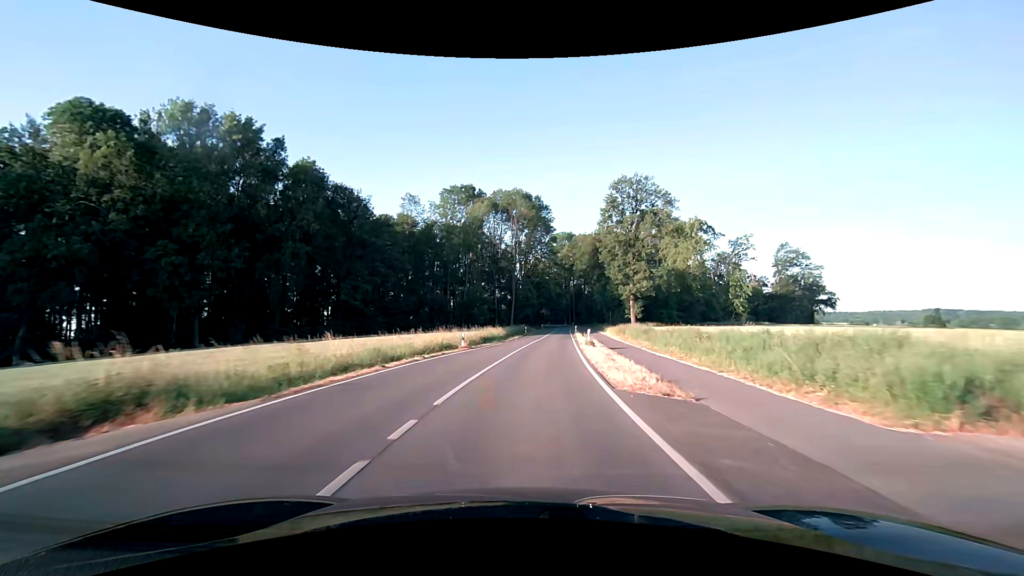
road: secondary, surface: asphalt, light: Day
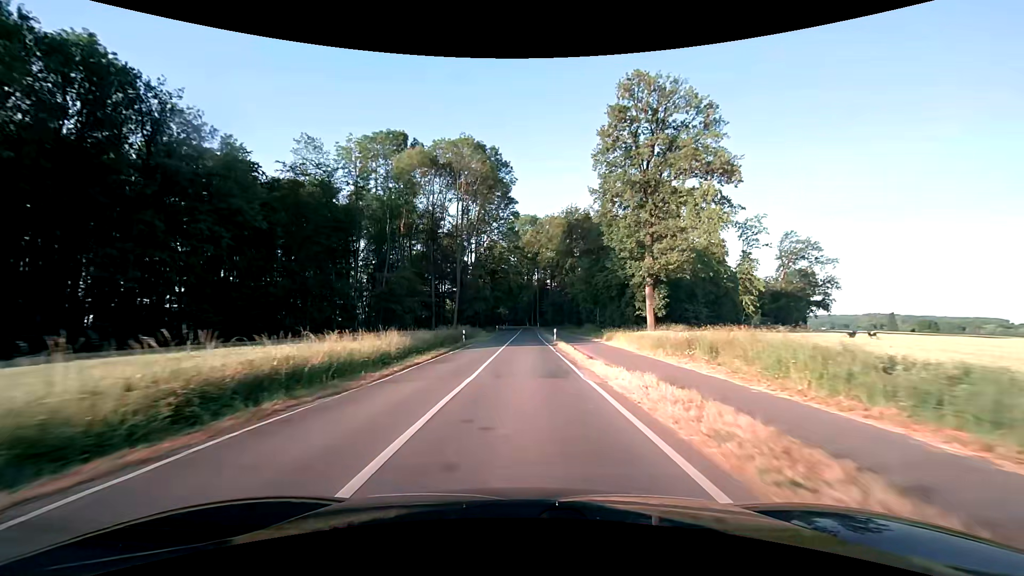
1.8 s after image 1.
(+1.7, +32.6) m; +5°
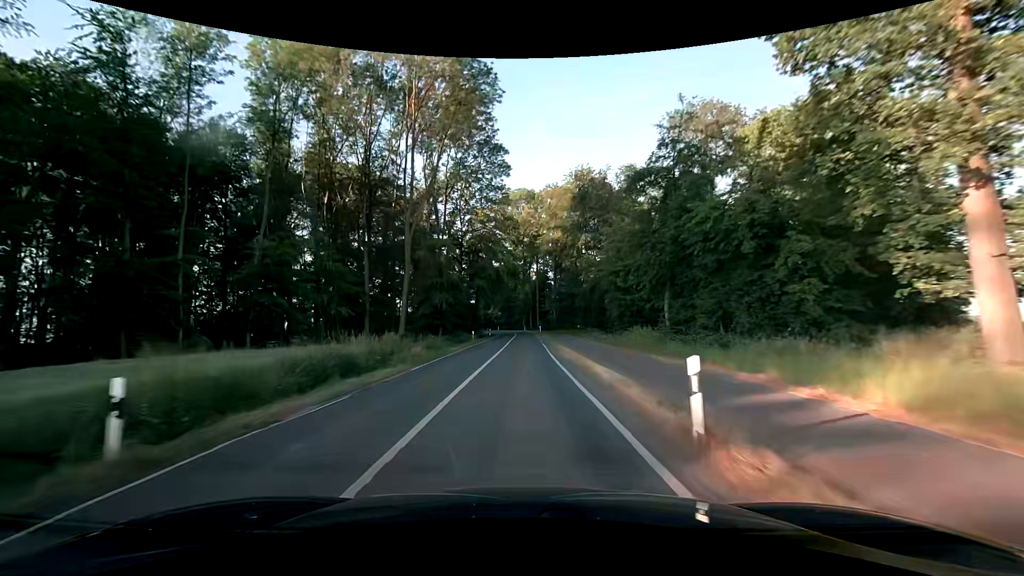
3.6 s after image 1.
(+0.3, +32.7) m; 0°
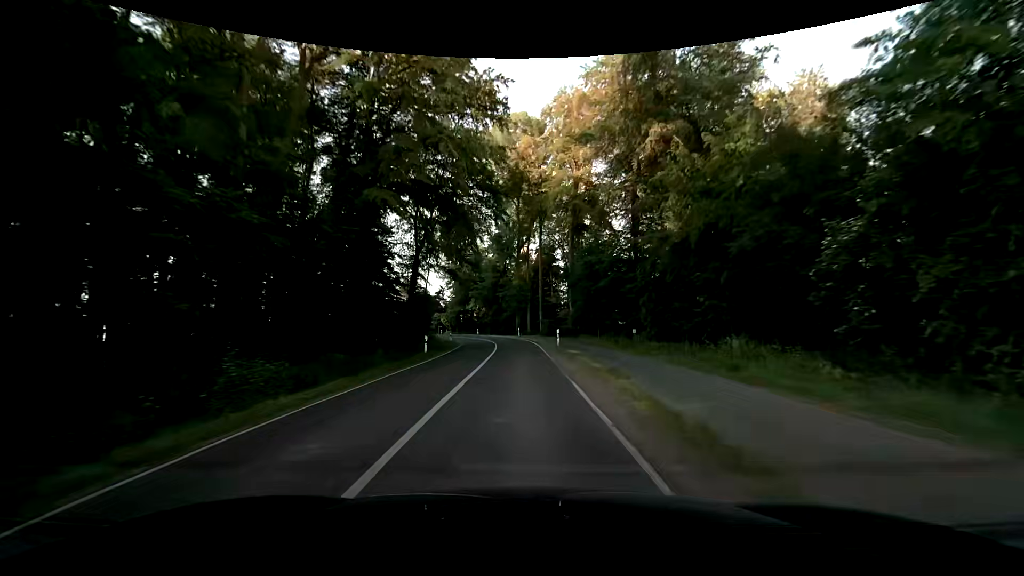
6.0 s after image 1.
(+0.1, +43.5) m; 0°
